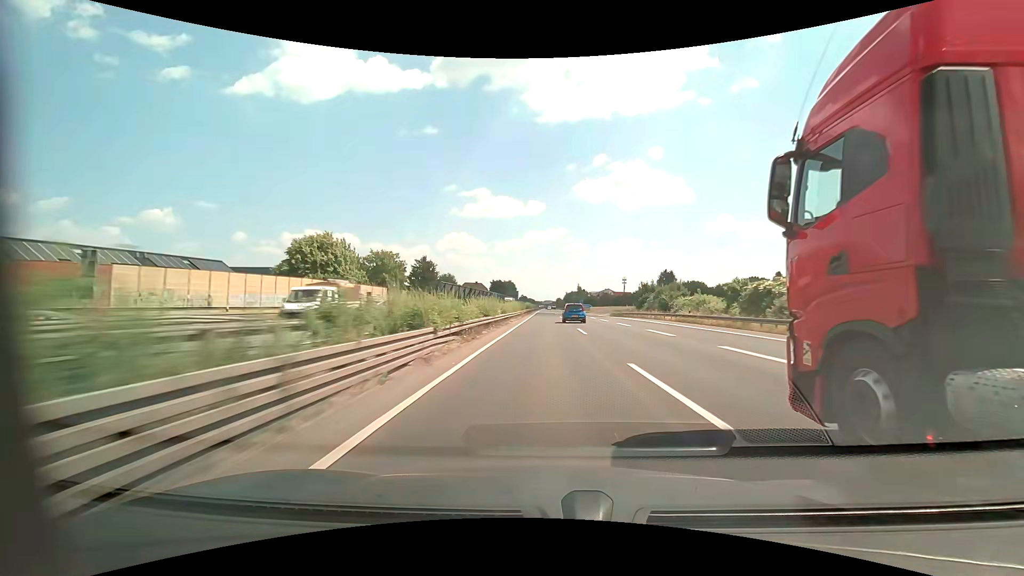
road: motorway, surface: asphalt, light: Day
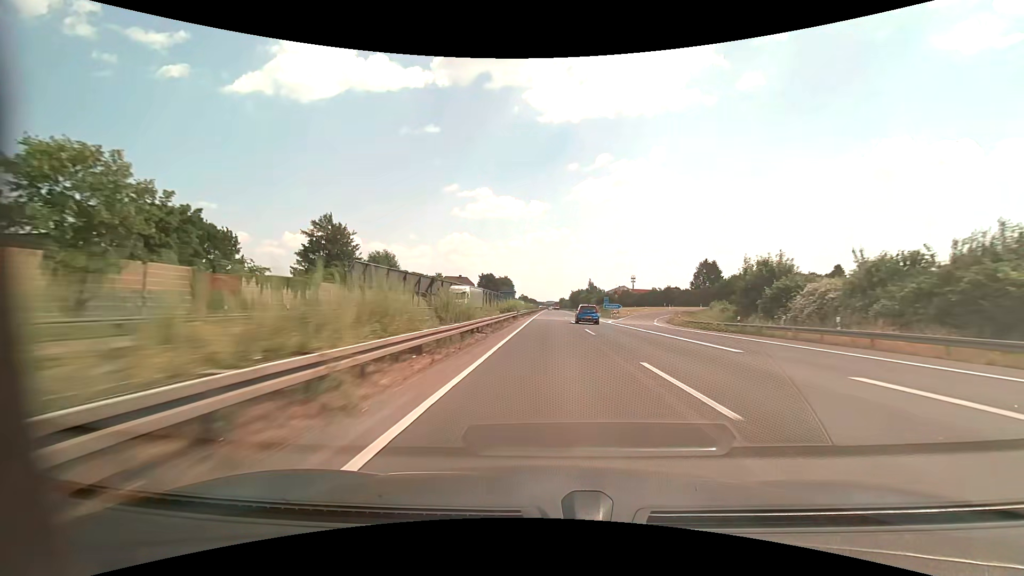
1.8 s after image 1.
(-0.3, +54.8) m; 0°
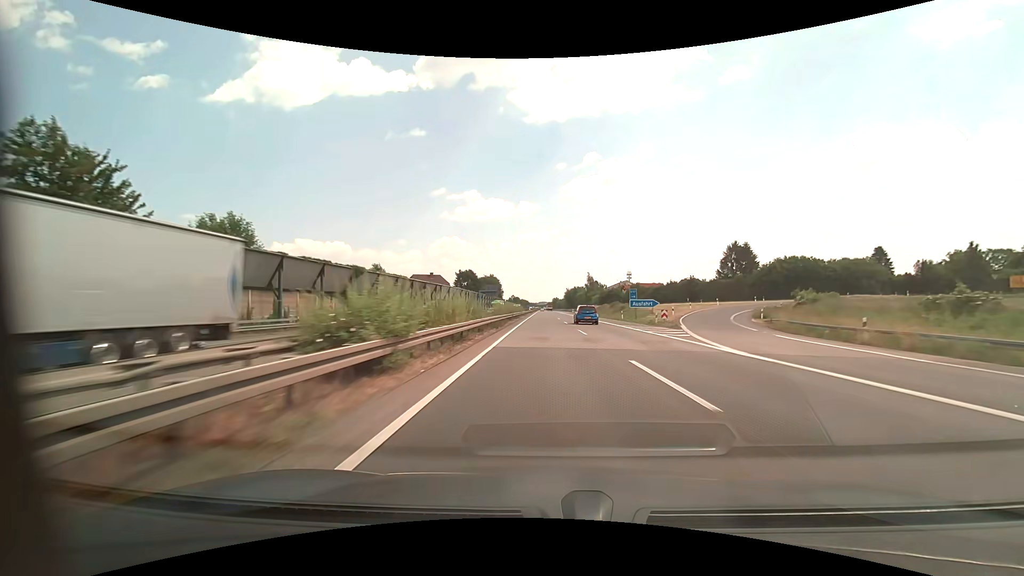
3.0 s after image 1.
(+0.3, +36.5) m; +1°
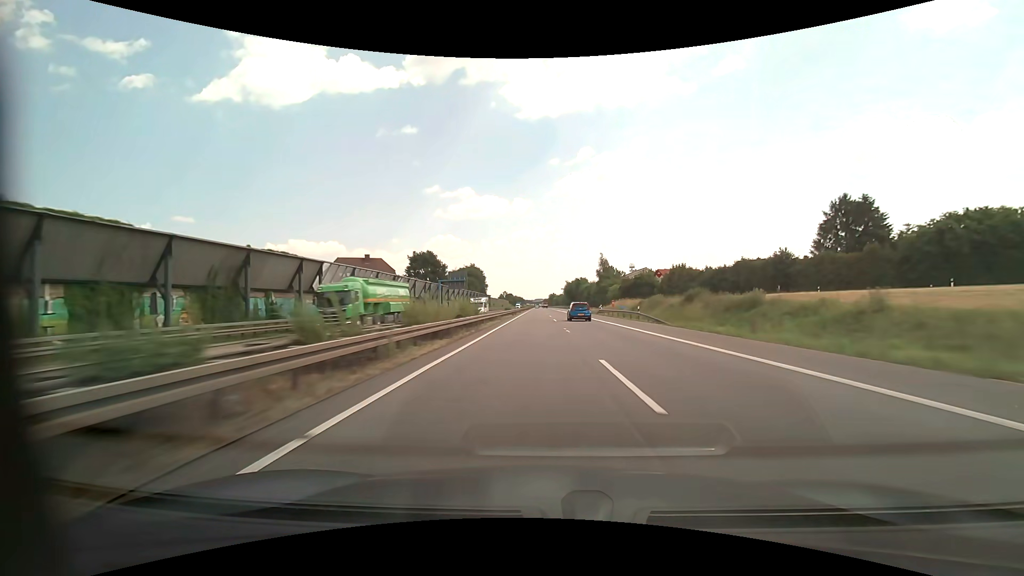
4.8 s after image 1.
(+0.3, +54.5) m; +1°
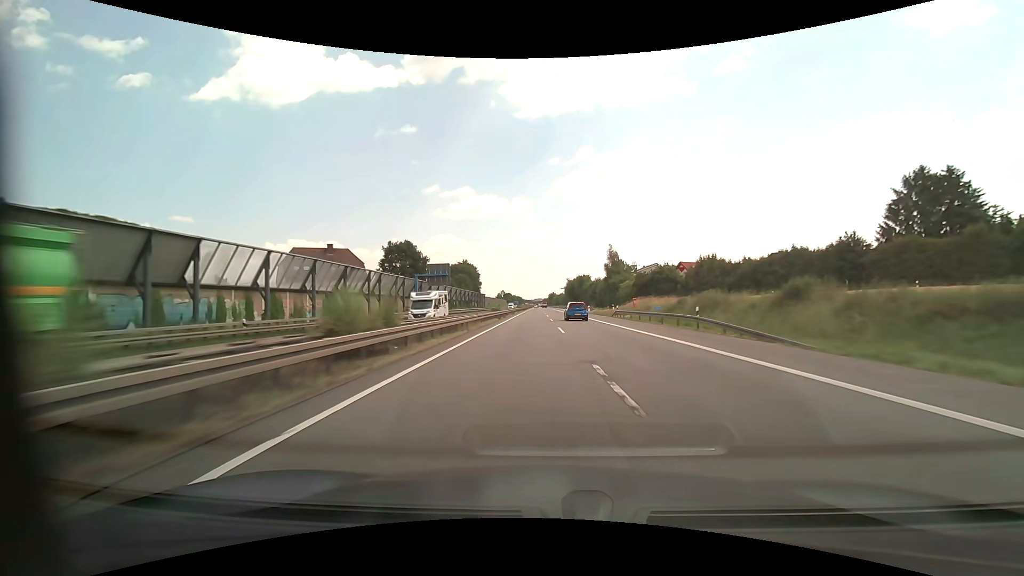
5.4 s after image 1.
(0.0, +18.1) m; 0°
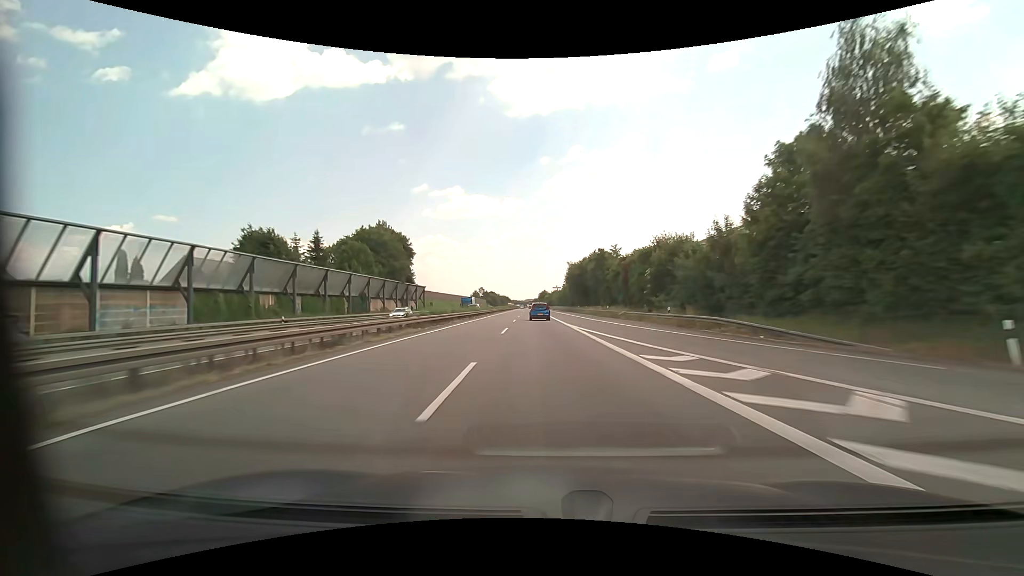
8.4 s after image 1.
(+1.1, +89.9) m; +1°
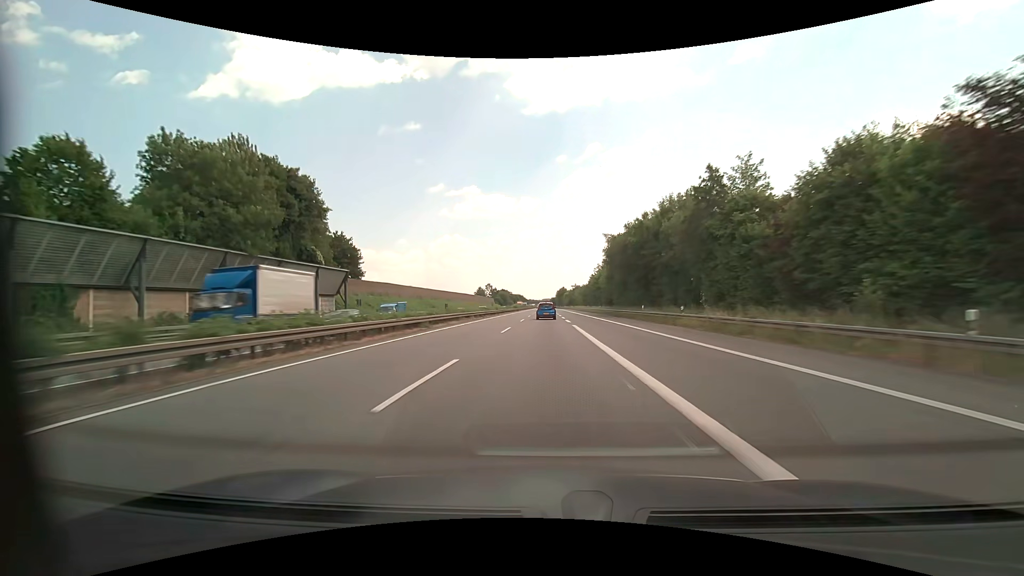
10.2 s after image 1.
(-0.9, +53.6) m; -2°
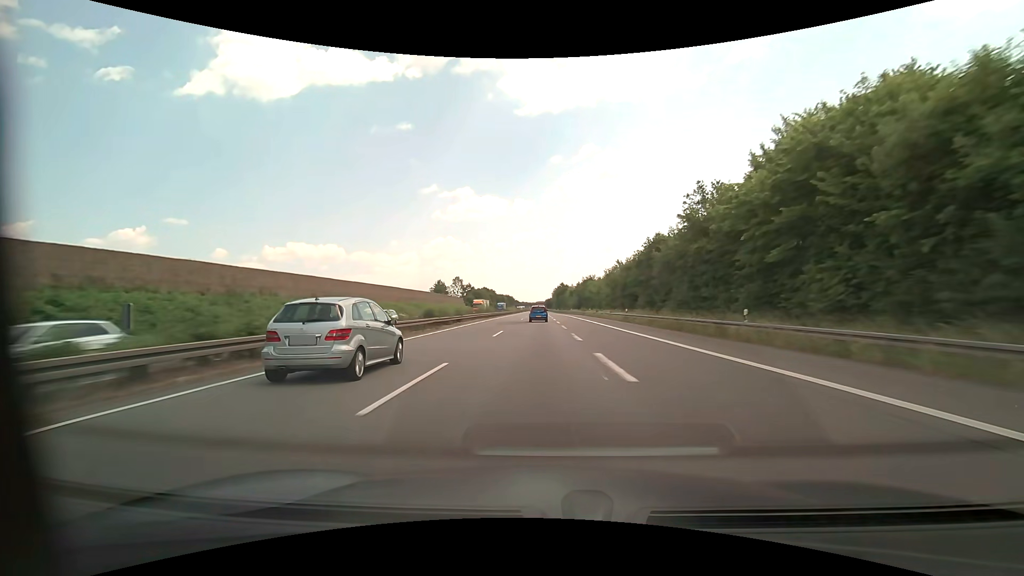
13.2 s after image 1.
(+0.3, +89.9) m; +1°
(0, +10) (0, +20) (0, +30) (0, +40) (0, +50) (0, +60) (0, +70) (0, +80) (-1, +90) (-1, +100) m
